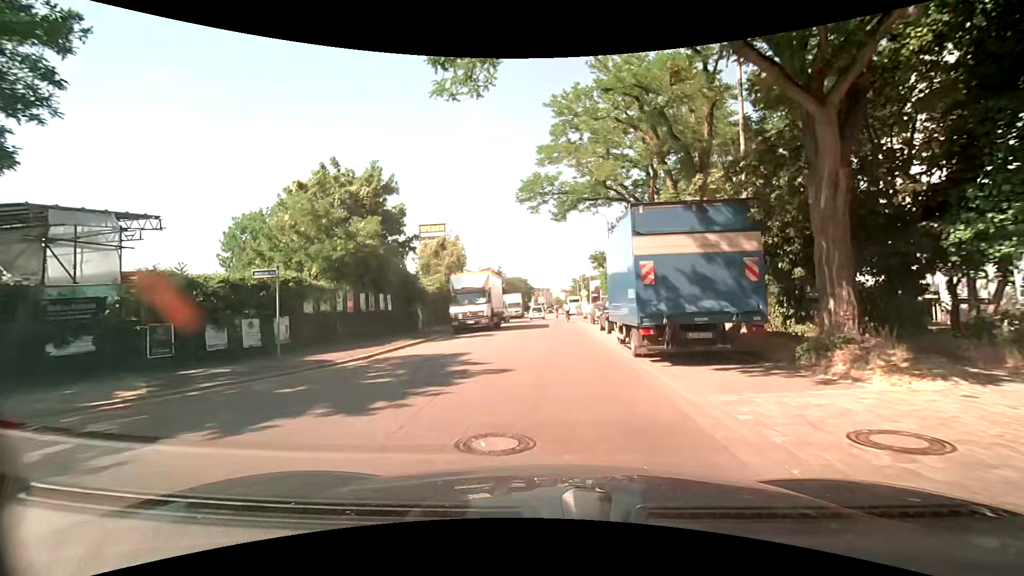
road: unclassified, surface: asphalt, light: Day
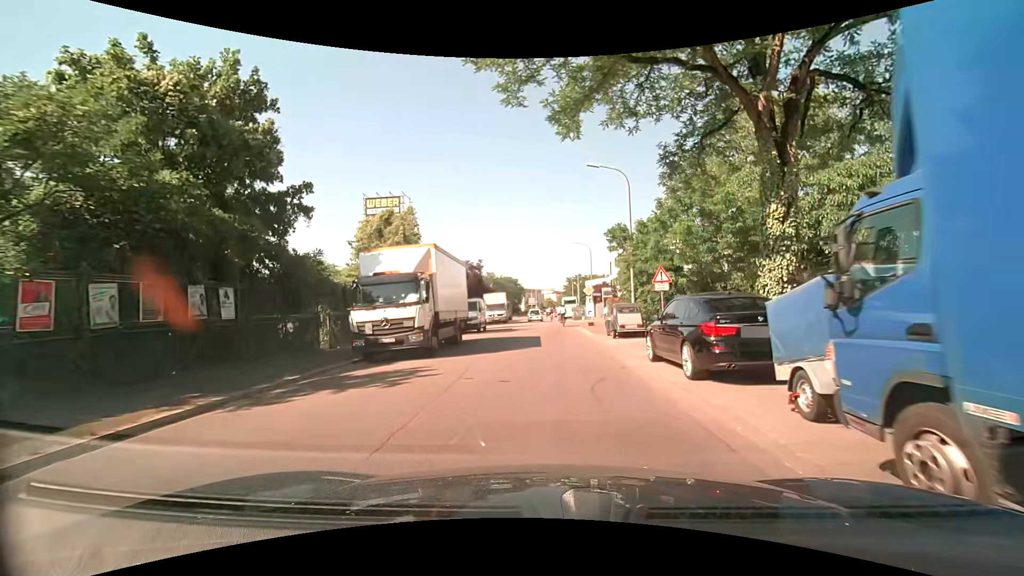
(0.0, +13.9) m; +1°
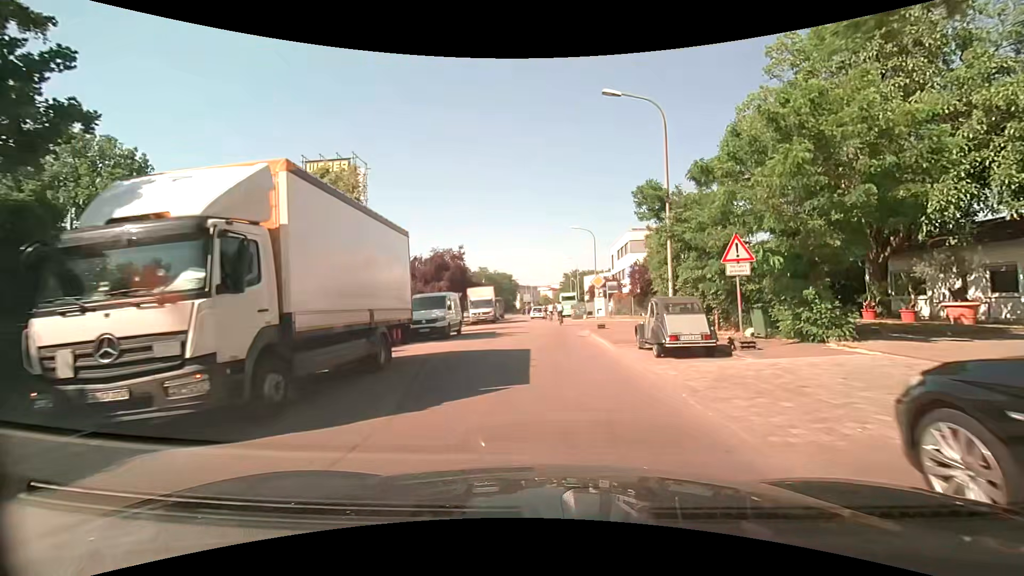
(+0.1, +9.2) m; +1°
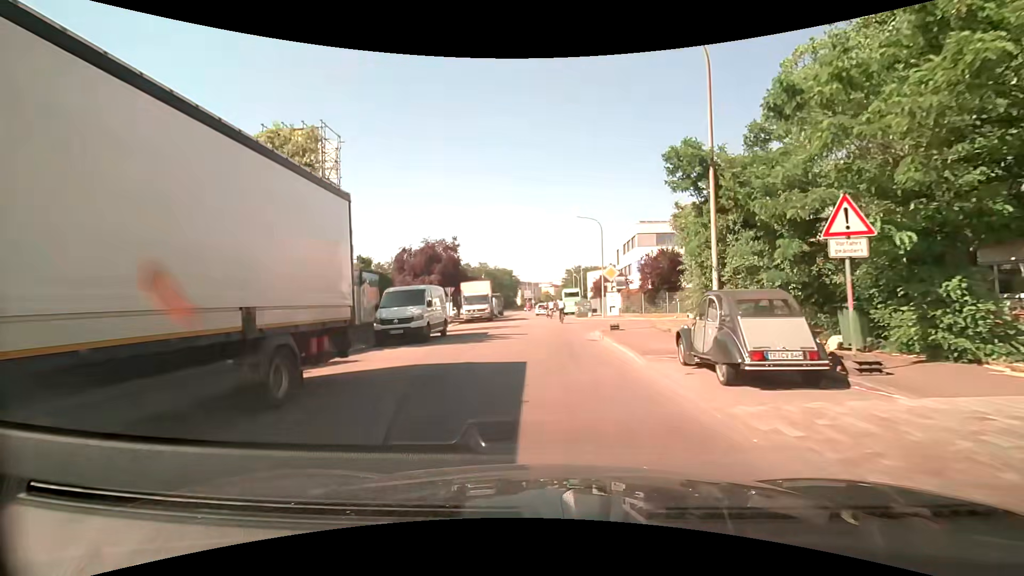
(0.0, +4.5) m; 0°
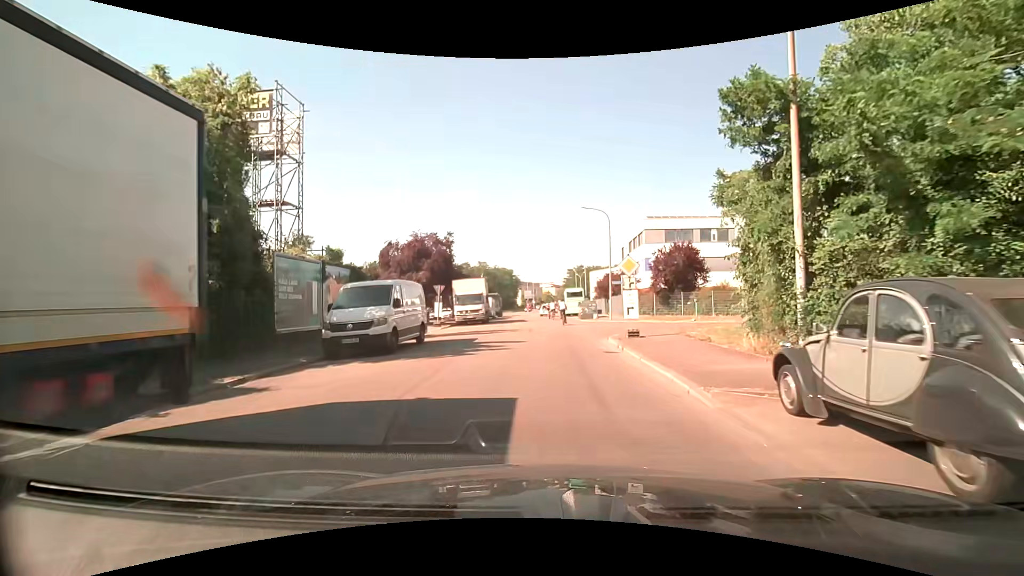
(0.0, +4.4) m; 0°
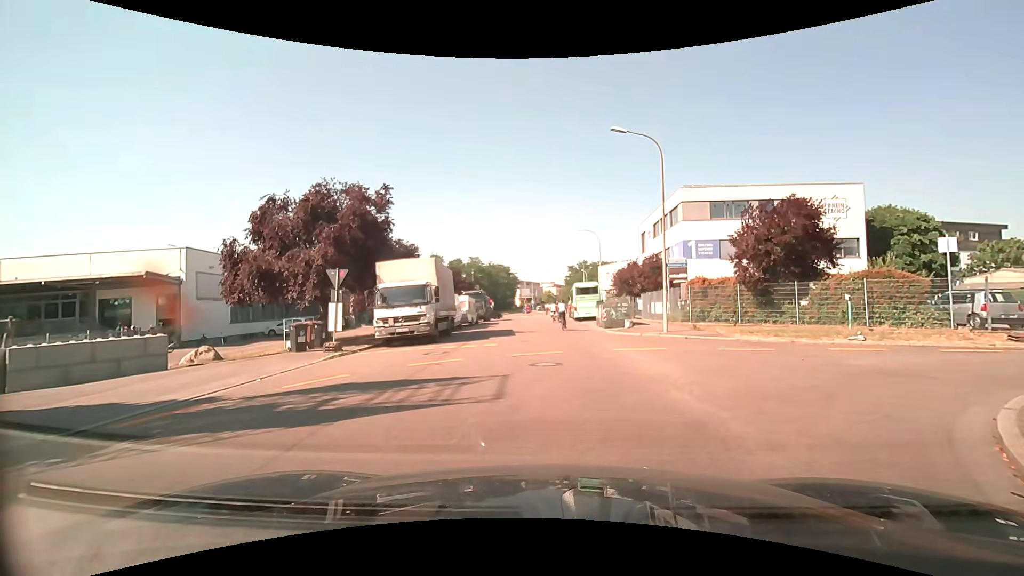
(-0.2, +17.6) m; -1°
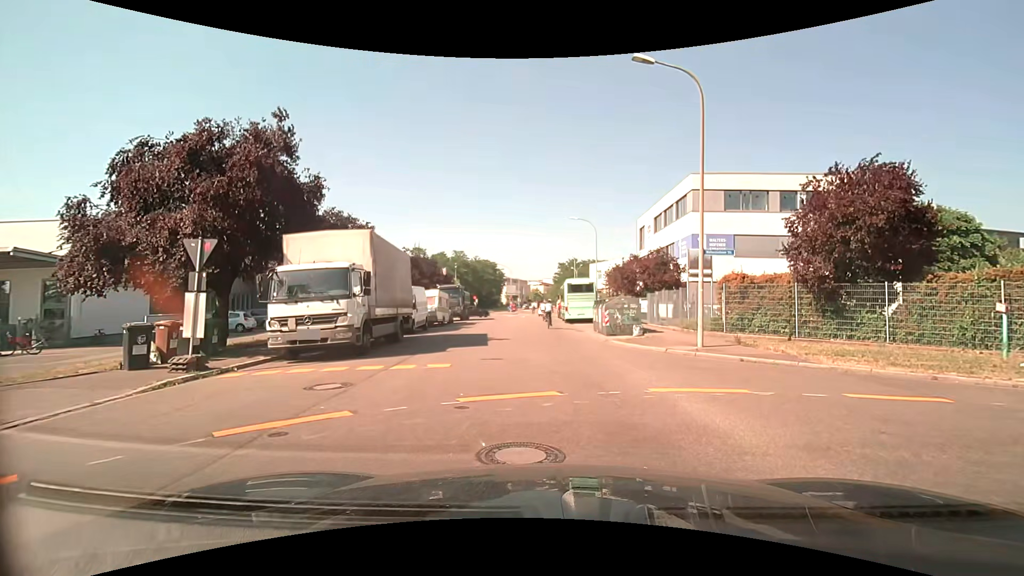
(0.0, +6.7) m; +1°
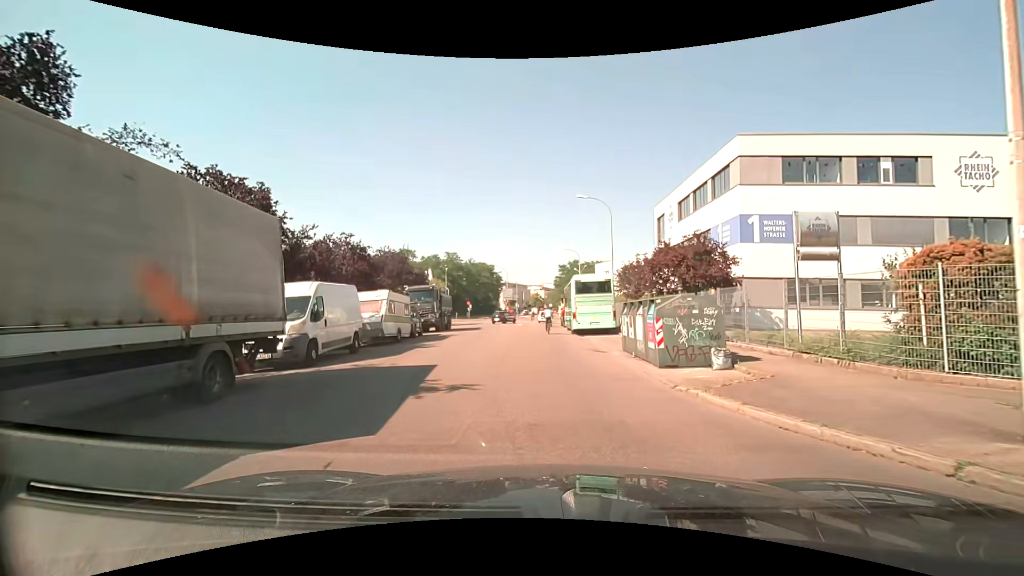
(+0.1, +10.9) m; 0°
